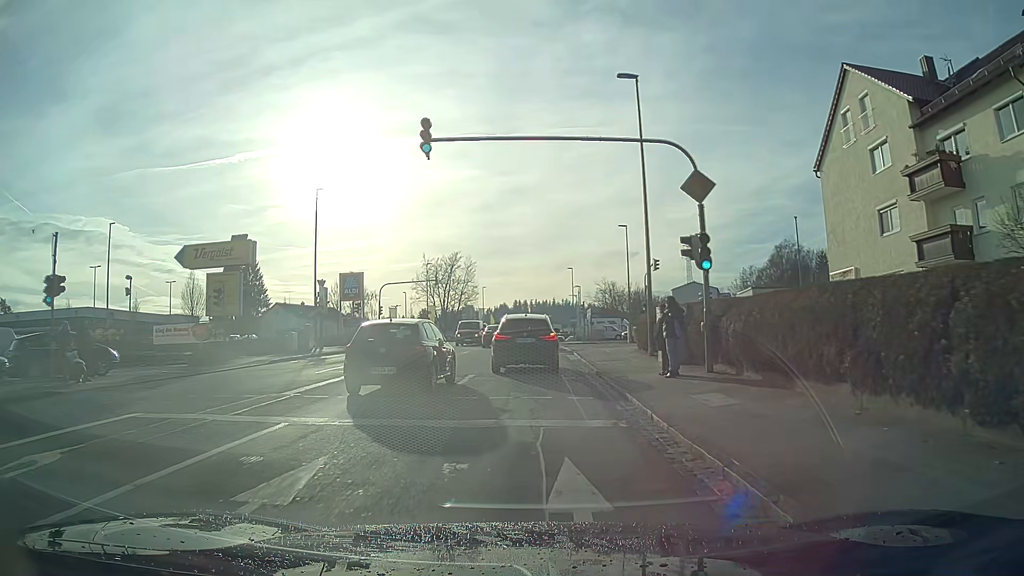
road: tertiary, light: Day
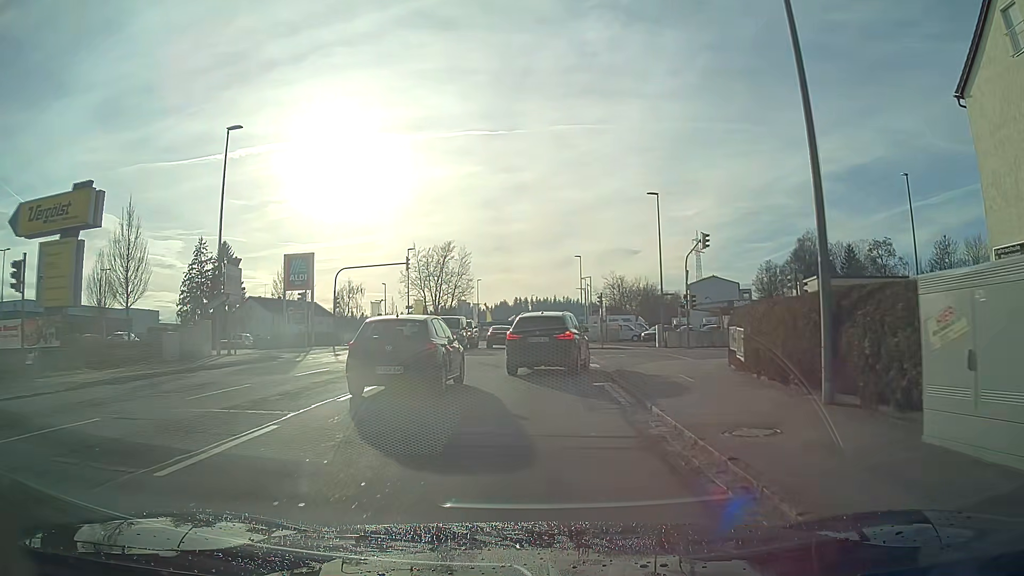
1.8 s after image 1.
(0.0, +14.2) m; 0°
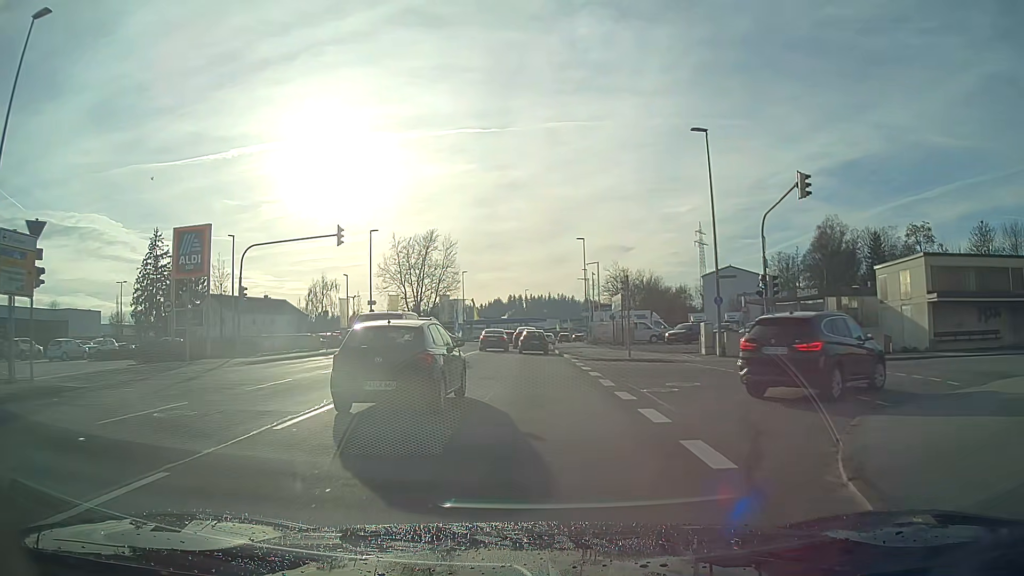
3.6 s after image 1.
(0.0, +14.8) m; 0°
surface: asphalt
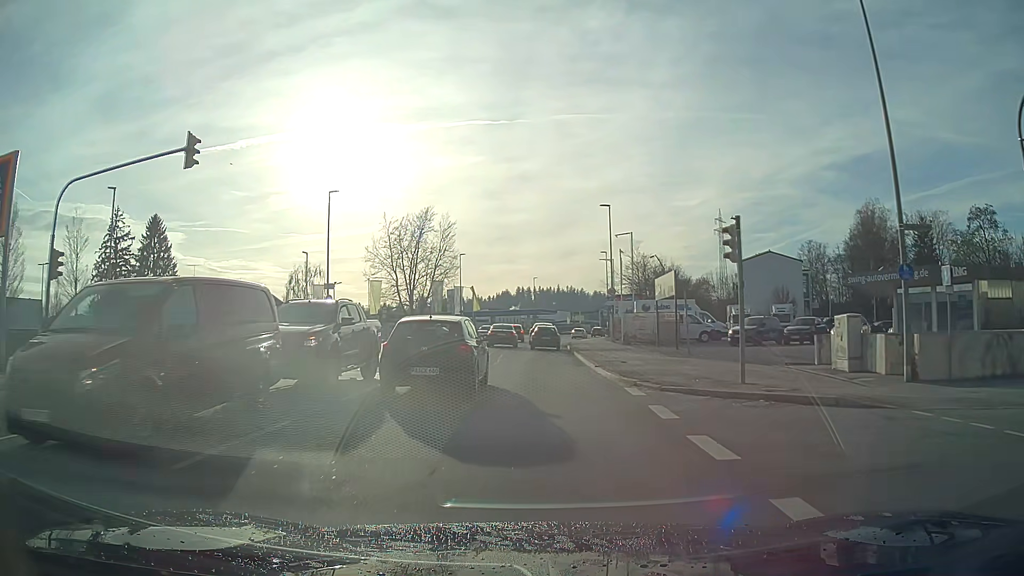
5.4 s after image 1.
(0.0, +15.1) m; 0°
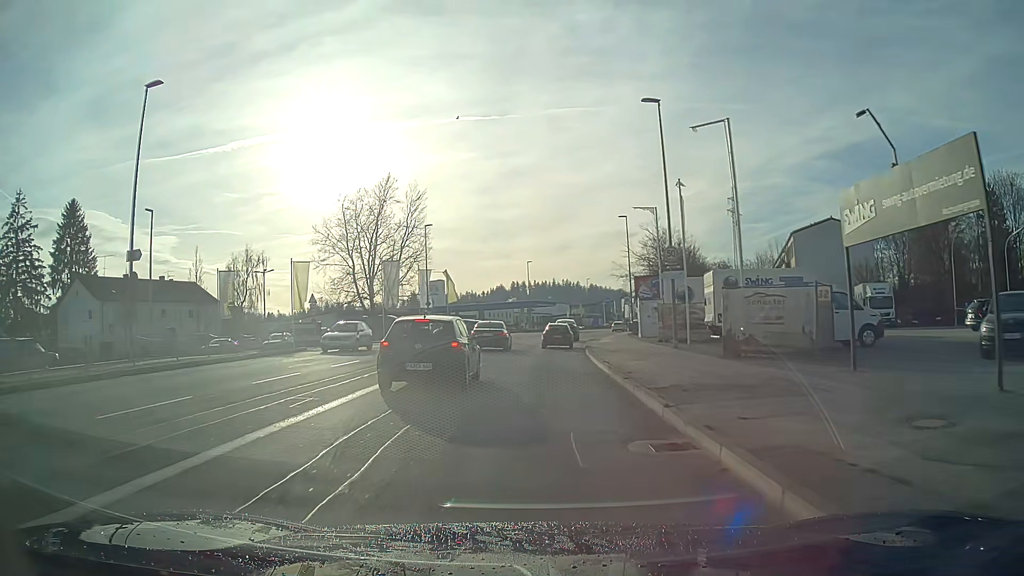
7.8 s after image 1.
(+0.1, +23.3) m; 0°
